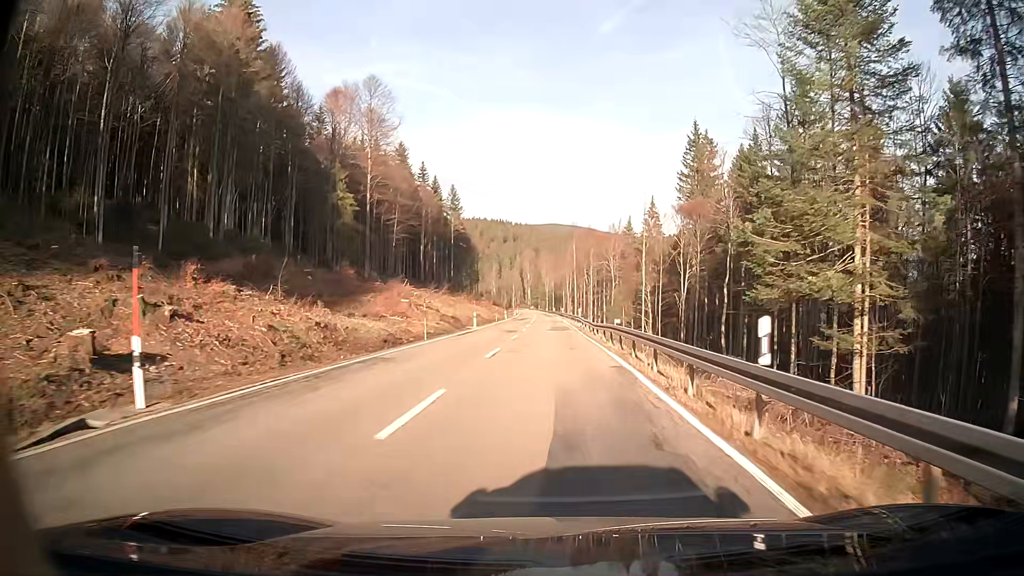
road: secondary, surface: asphalt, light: Day
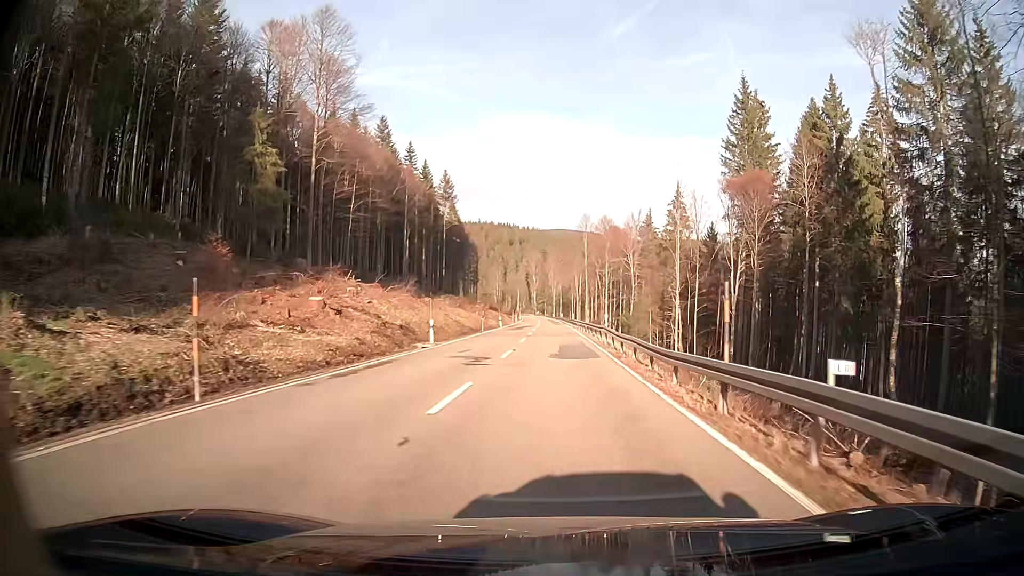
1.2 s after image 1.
(-0.1, +21.7) m; 0°
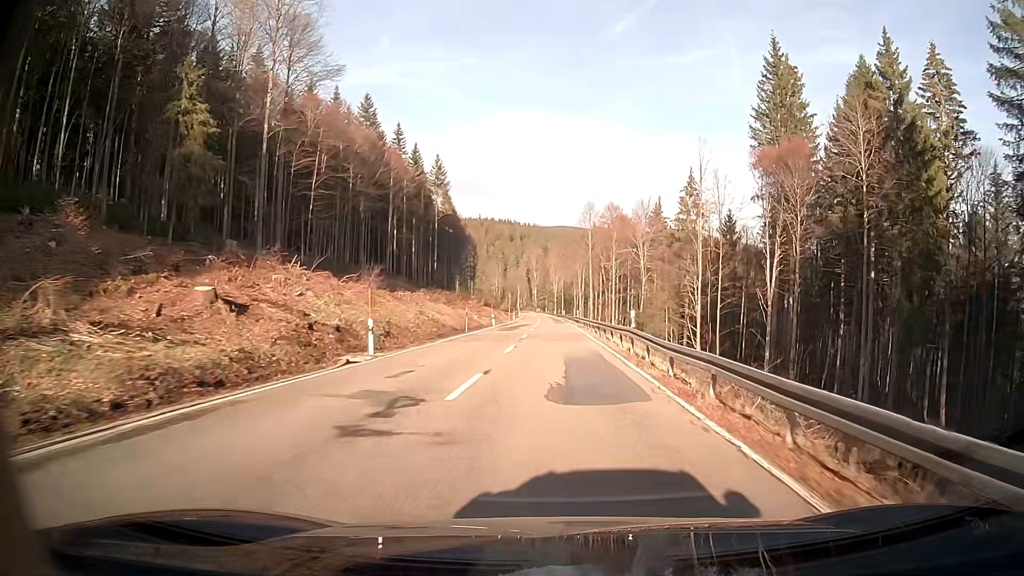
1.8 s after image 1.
(0.0, +11.0) m; 0°
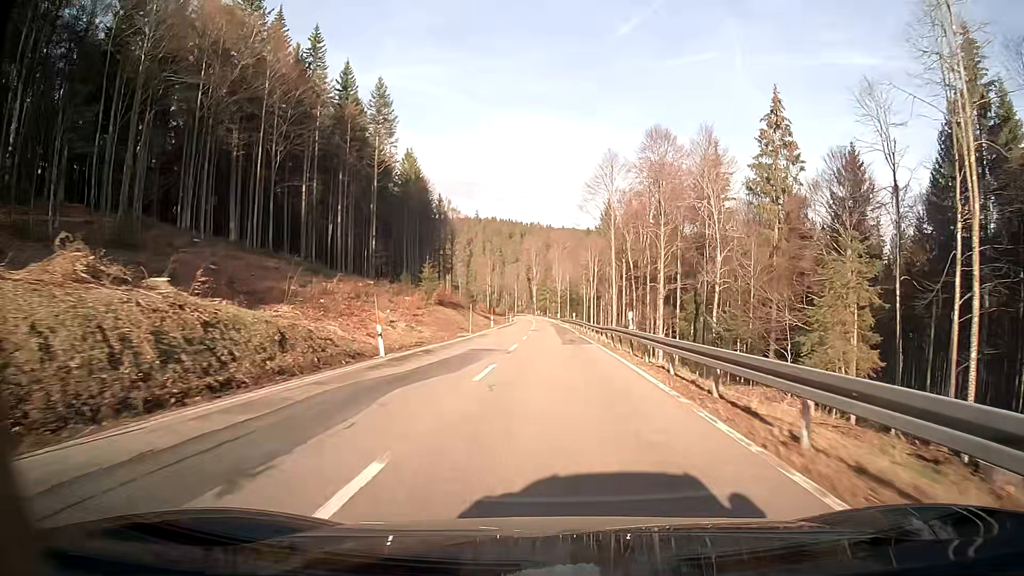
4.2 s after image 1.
(-0.1, +44.8) m; 0°
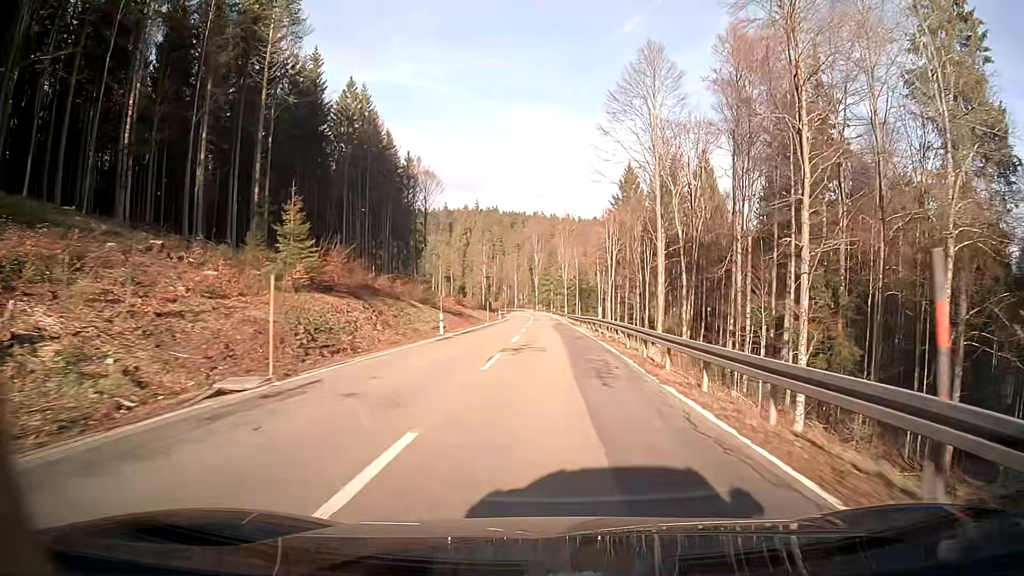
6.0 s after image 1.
(+0.1, +34.2) m; 0°
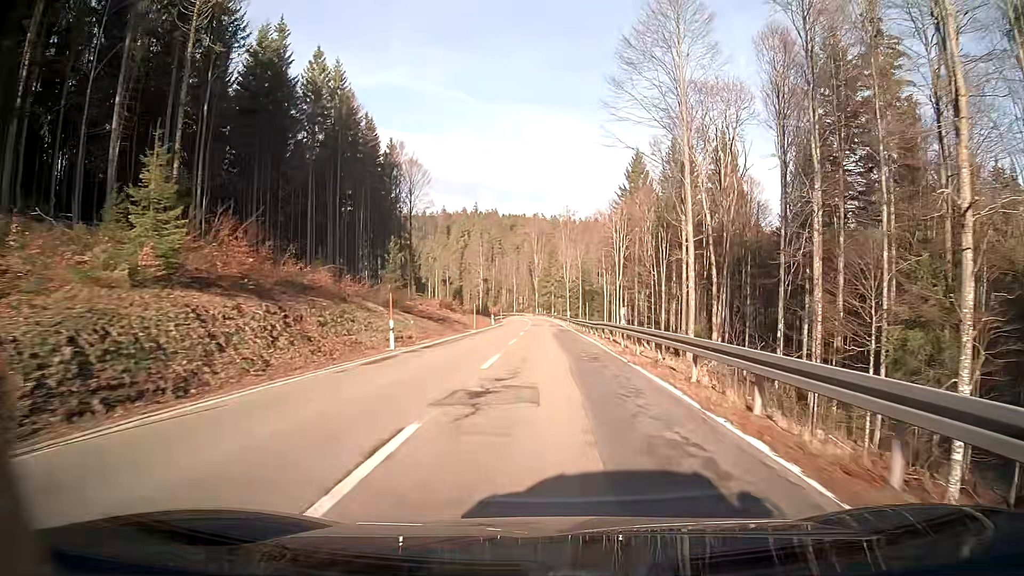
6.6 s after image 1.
(0.0, +11.5) m; 0°
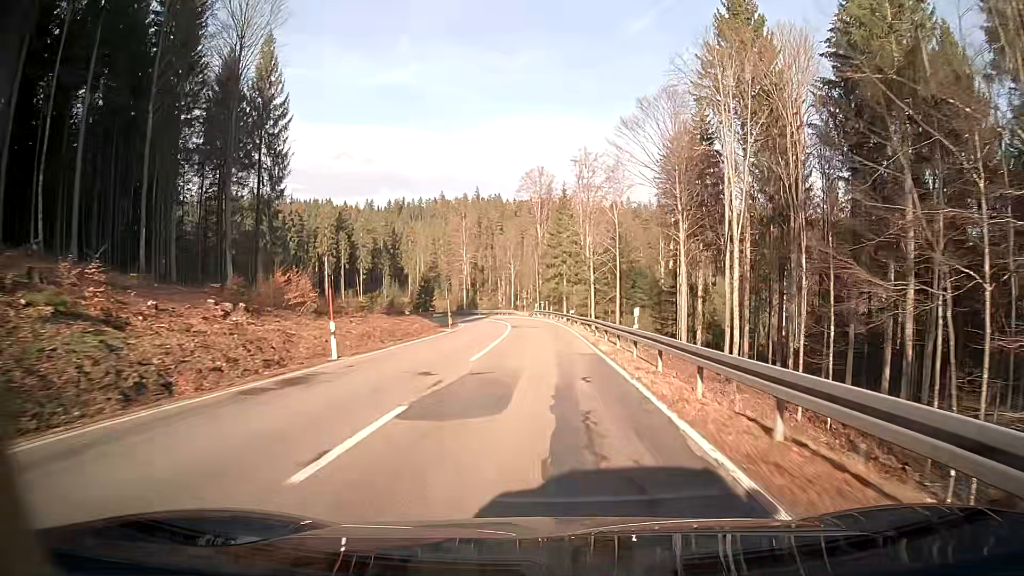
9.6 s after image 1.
(-0.2, +58.1) m; -1°
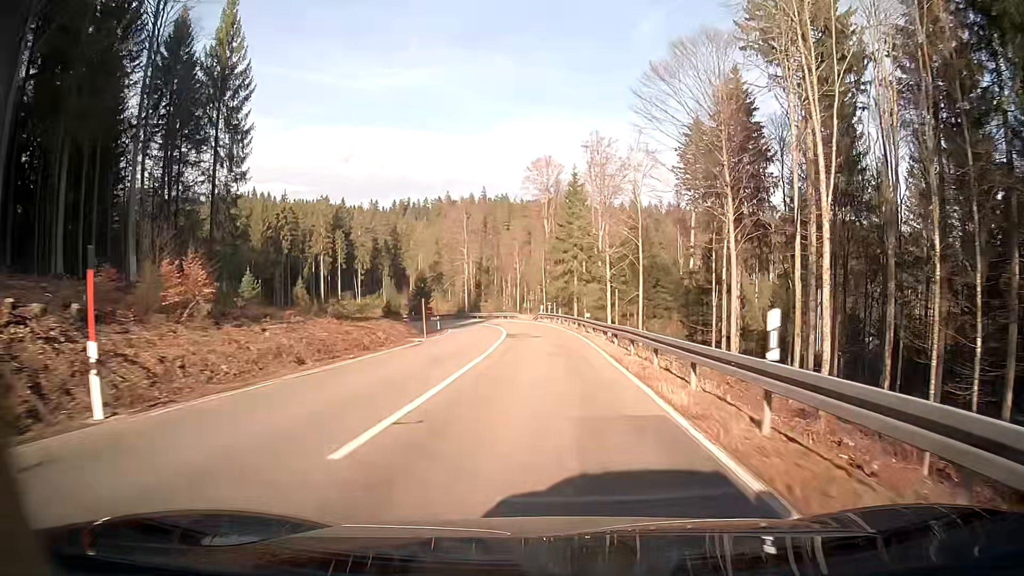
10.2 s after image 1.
(-0.1, +11.4) m; -1°
(0, +10) (0, +20) (-1, +30) (-1, +40) (-3, +50) (-6, +59) (-9, +69) (-14, +78) (-19, +86) (-25, +94) m
